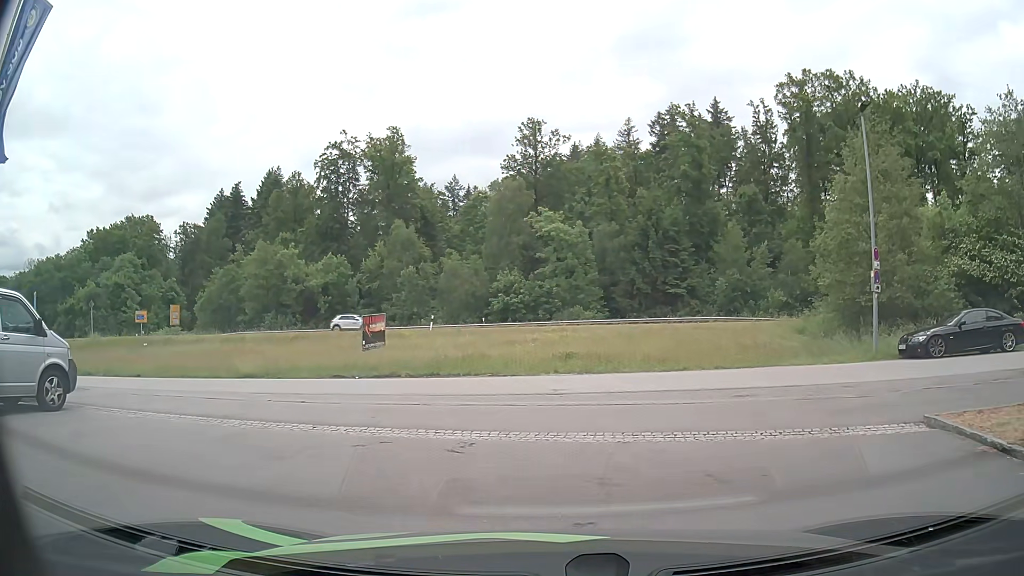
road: residential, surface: asphalt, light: Day
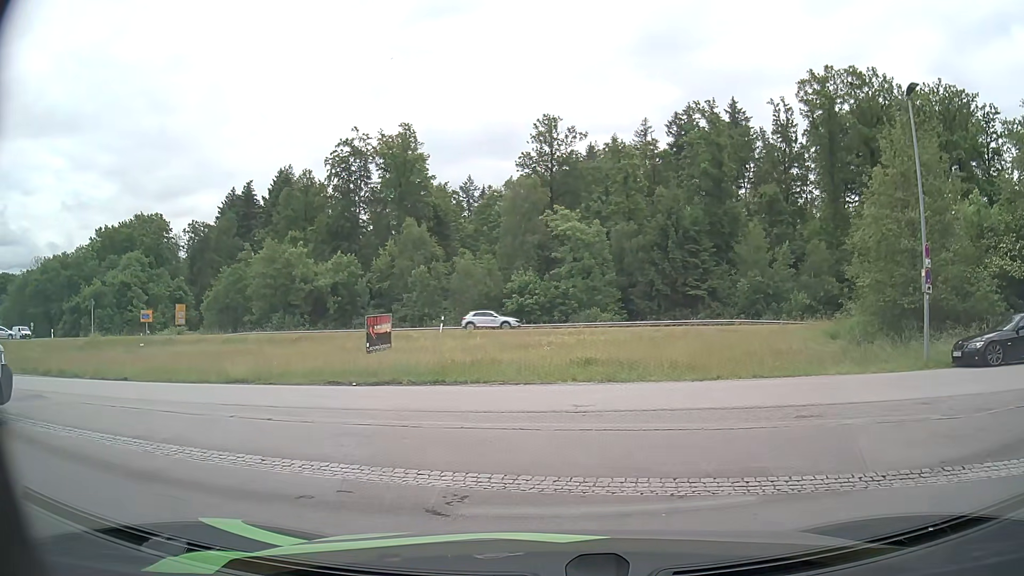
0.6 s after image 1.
(0.0, +2.2) m; -1°
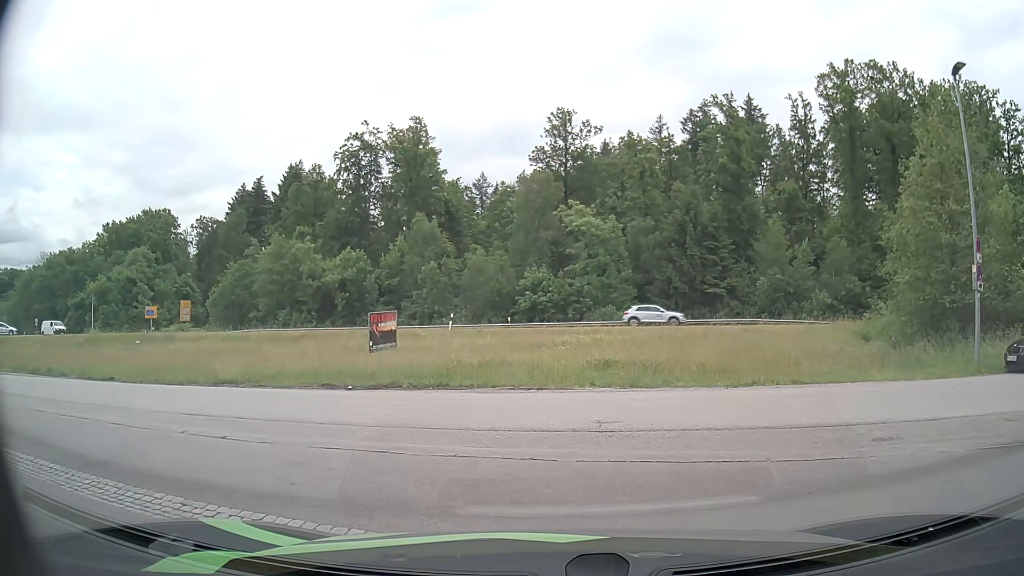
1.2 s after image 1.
(0.0, +1.9) m; -3°
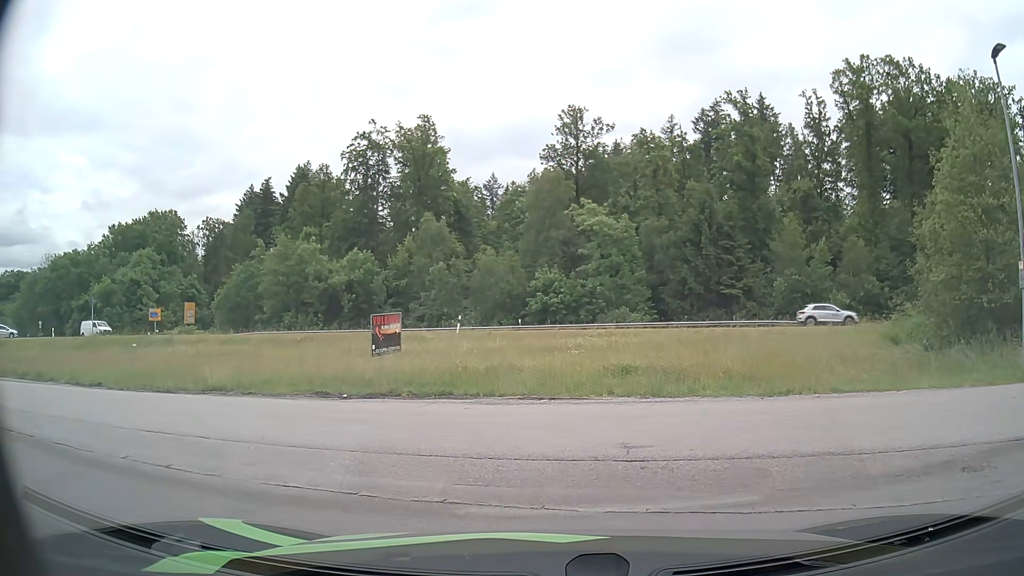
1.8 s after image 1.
(0.0, +1.6) m; +1°
